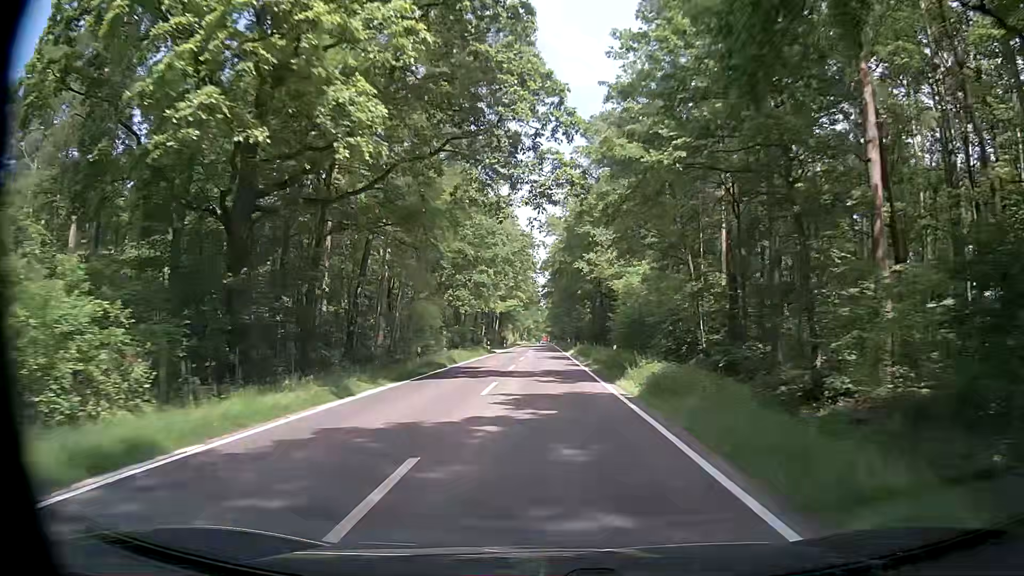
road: tertiary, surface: asphalt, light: Day
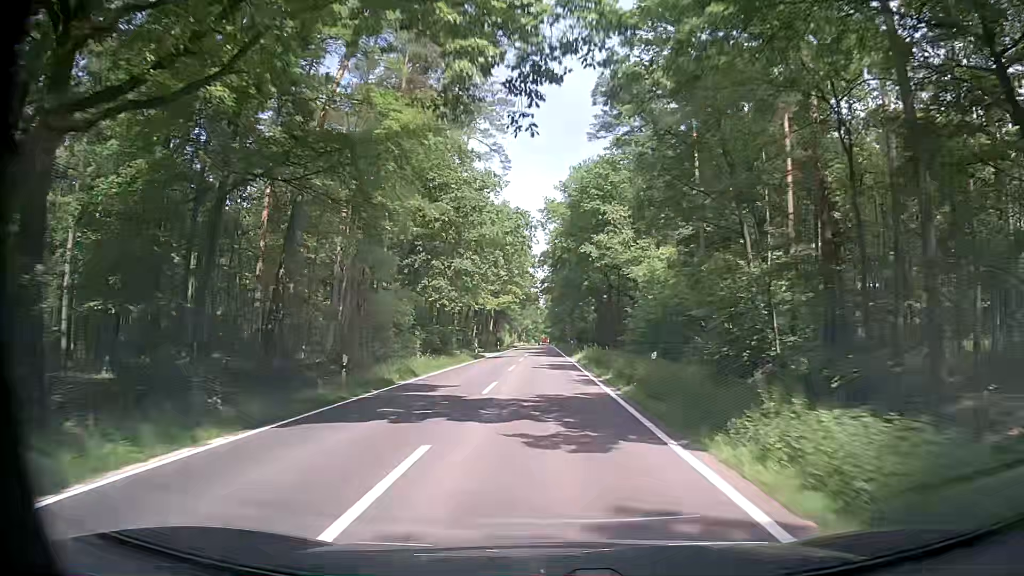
(0.0, +11.0) m; 0°
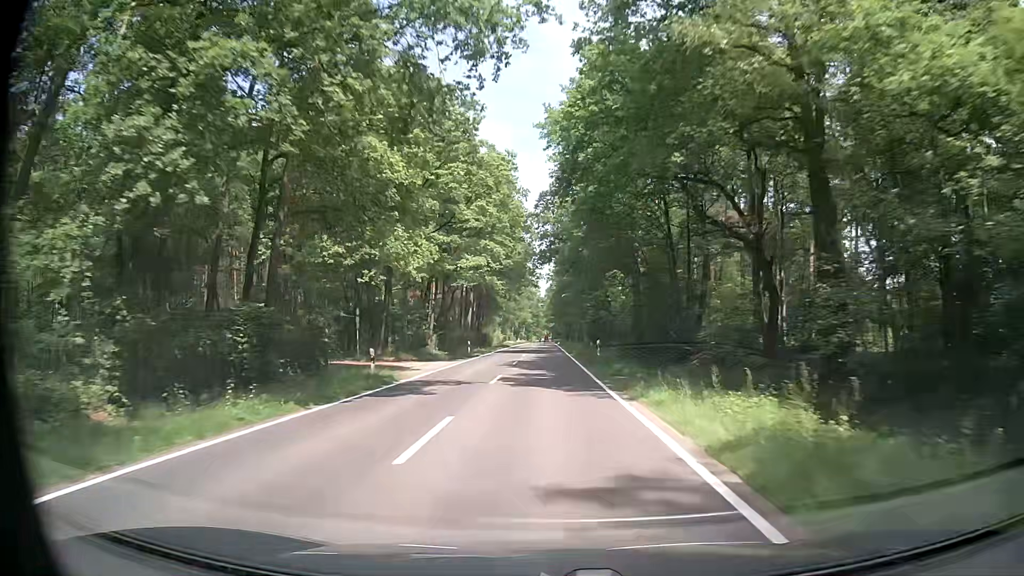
(+0.1, +33.0) m; 0°
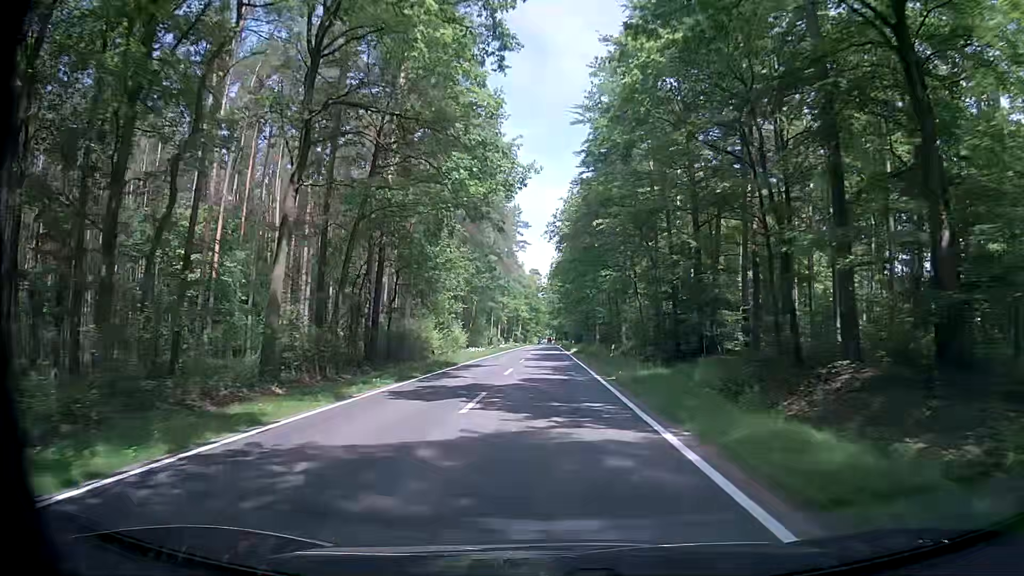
(-1.0, +54.9) m; -1°
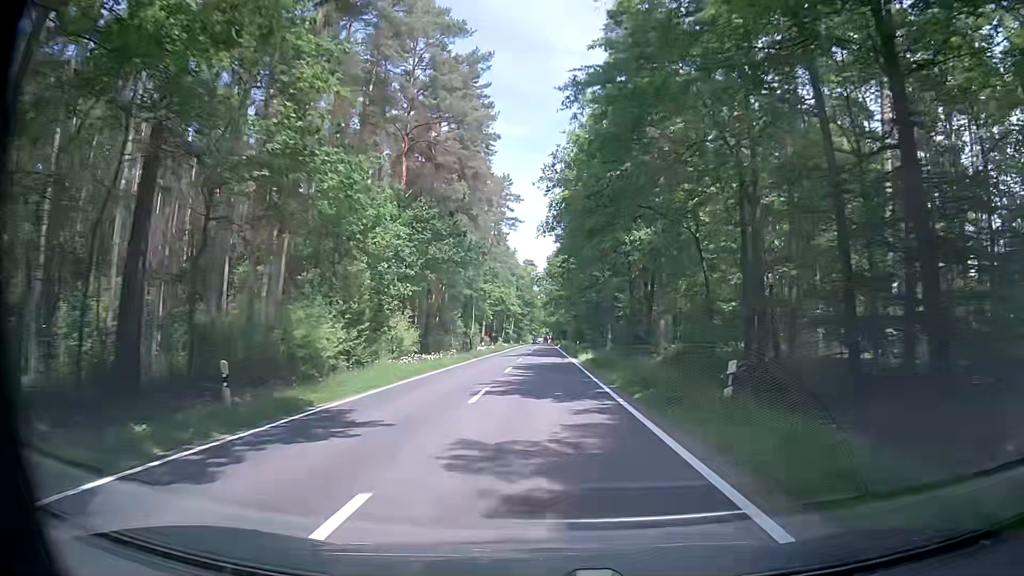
(+0.1, +21.9) m; 0°
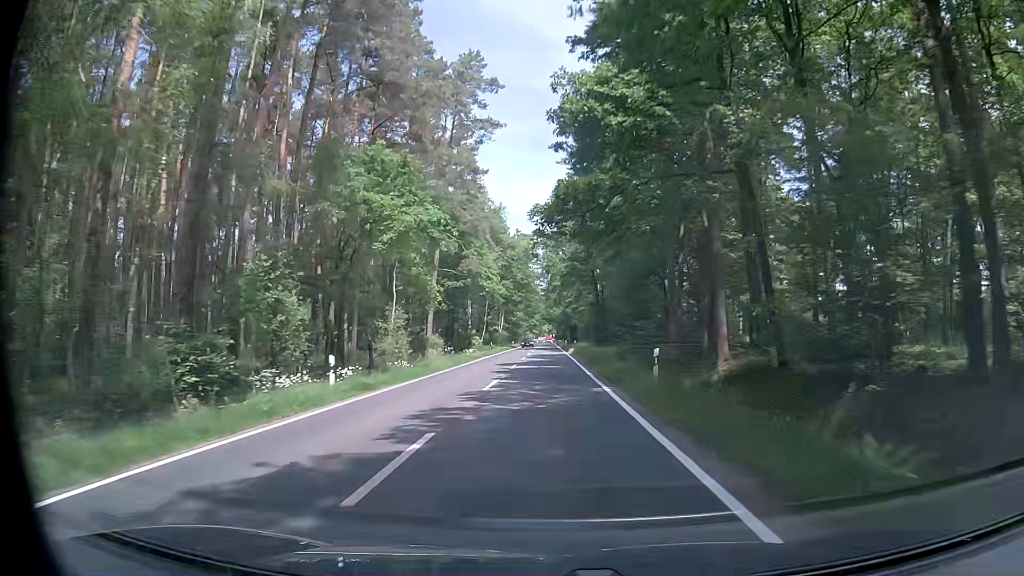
(+0.3, +44.0) m; 0°
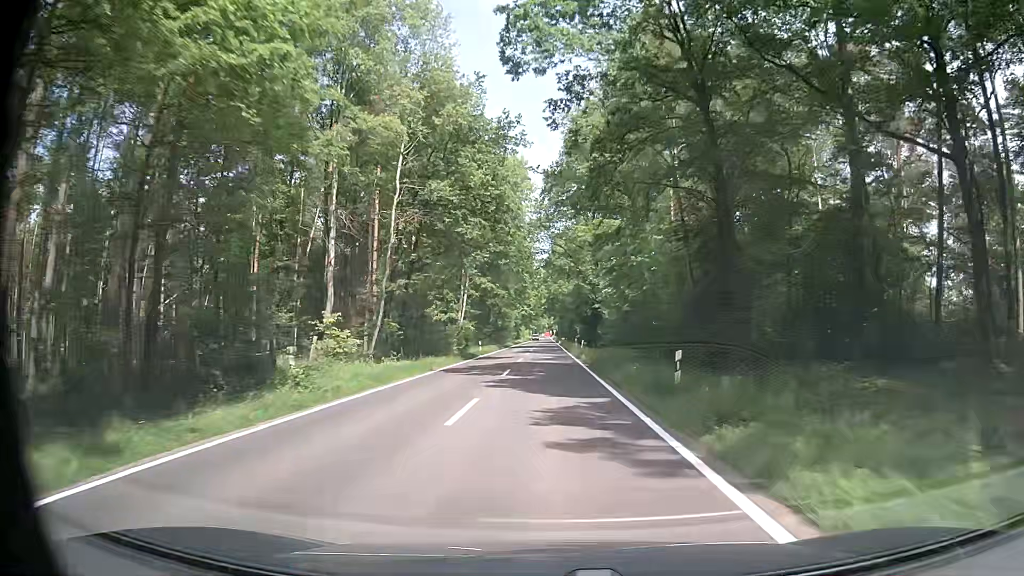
(0.0, +54.9) m; -1°
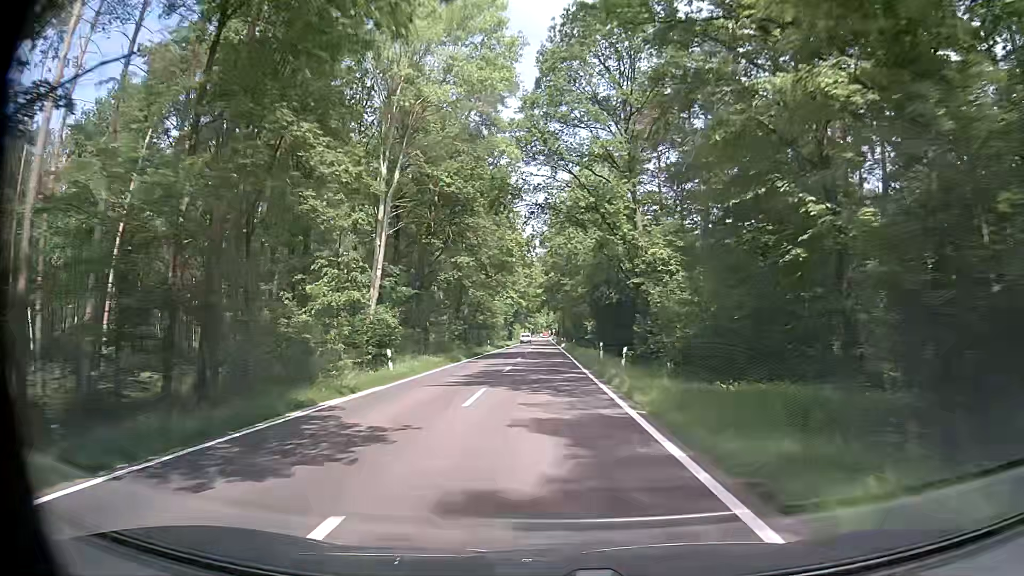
(+0.8, +32.9) m; +1°
(0, +10) (0, +20) (0, +30) (0, +40) (0, +50) (0, +60) (0, +70) (0, +80) (0, +90) (0, +100) m
